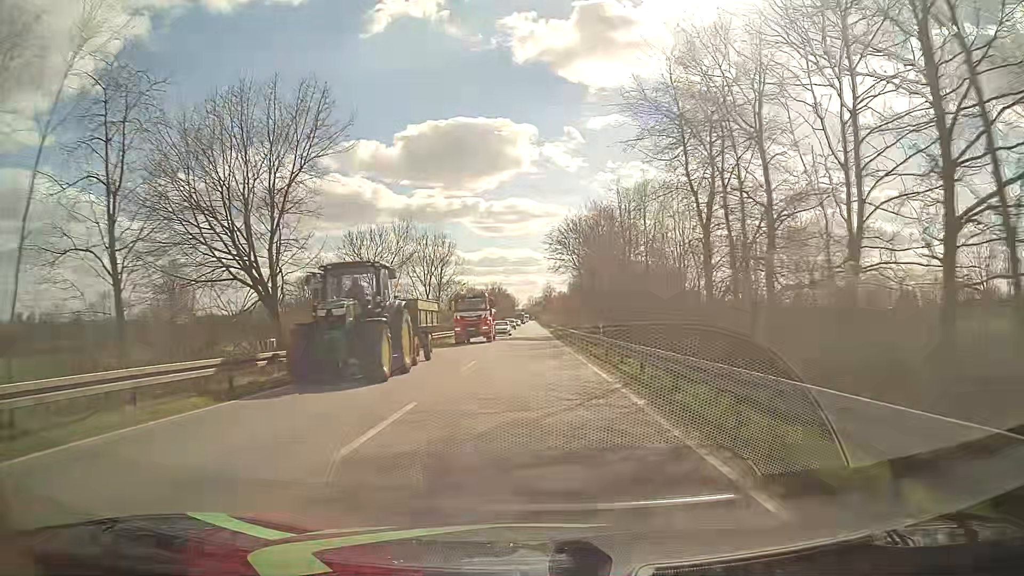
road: primary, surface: asphalt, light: Day
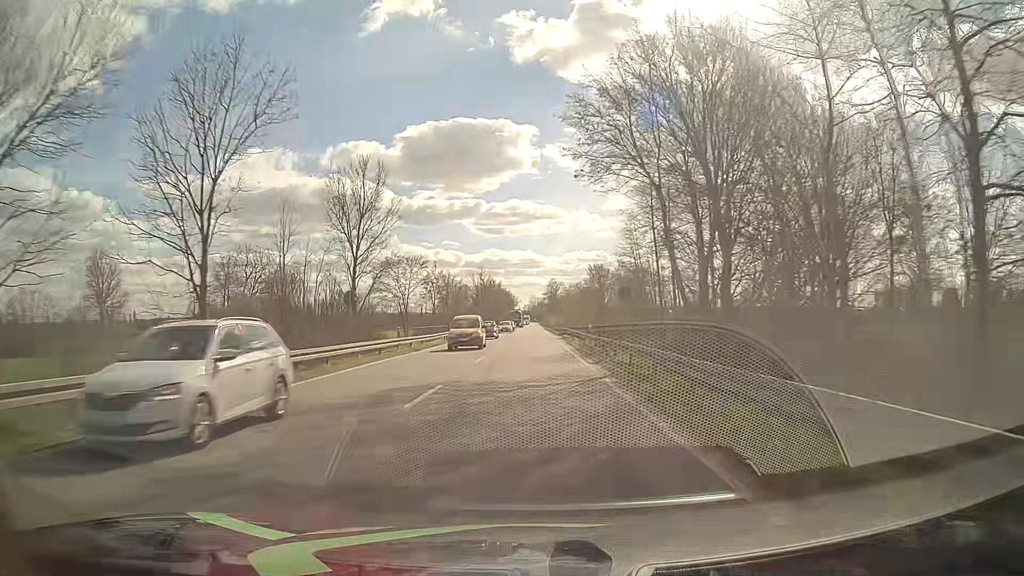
(-0.1, +45.1) m; 0°
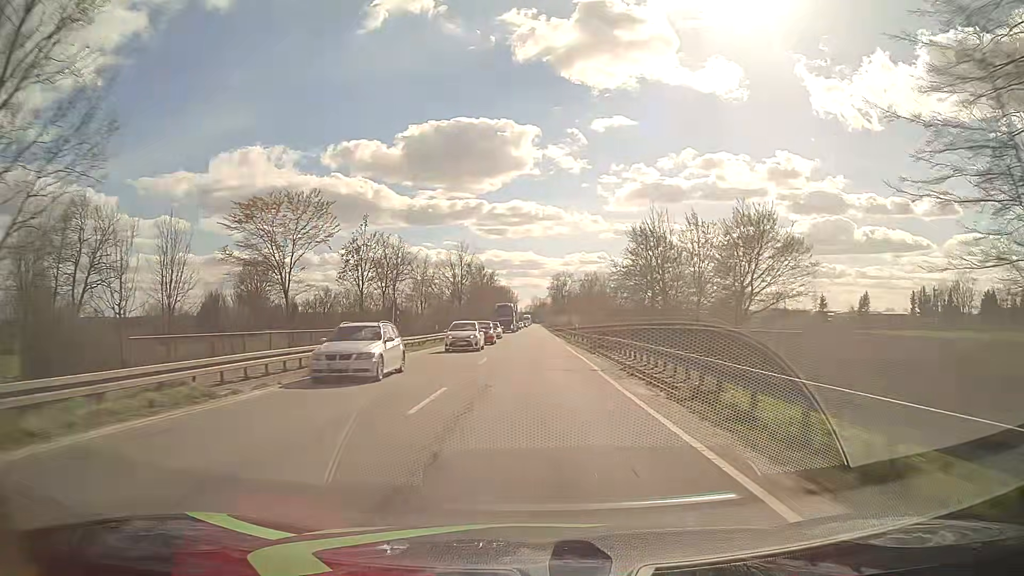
(0.0, +36.8) m; 0°
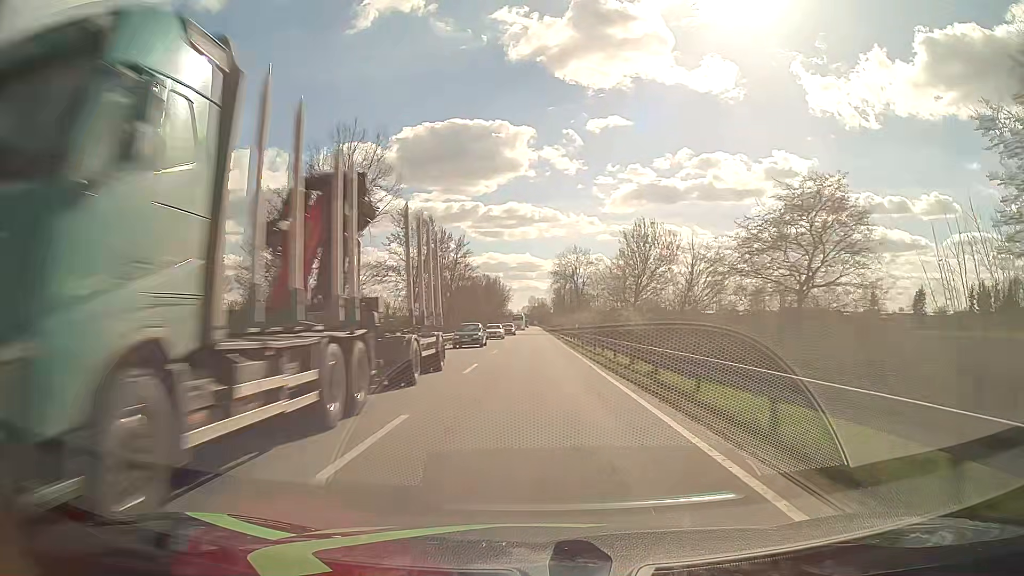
(+0.1, +52.9) m; 0°
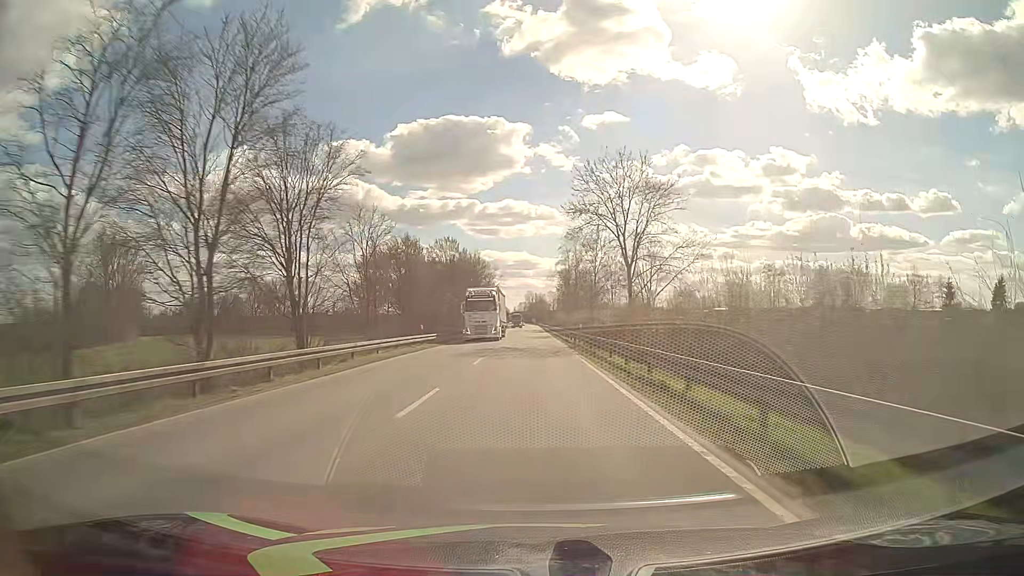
(-0.1, +56.9) m; 0°
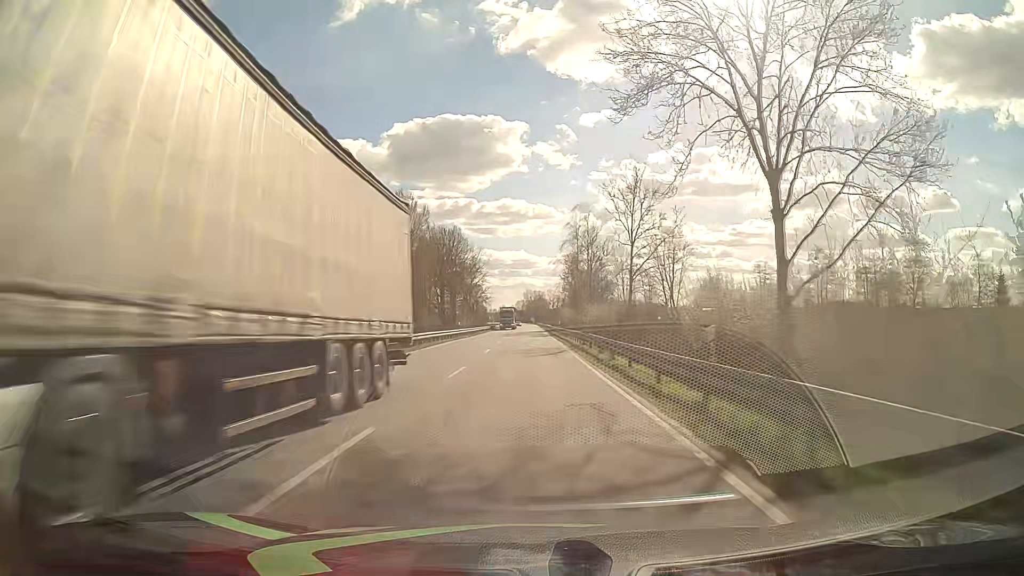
(-0.1, +29.9) m; 0°
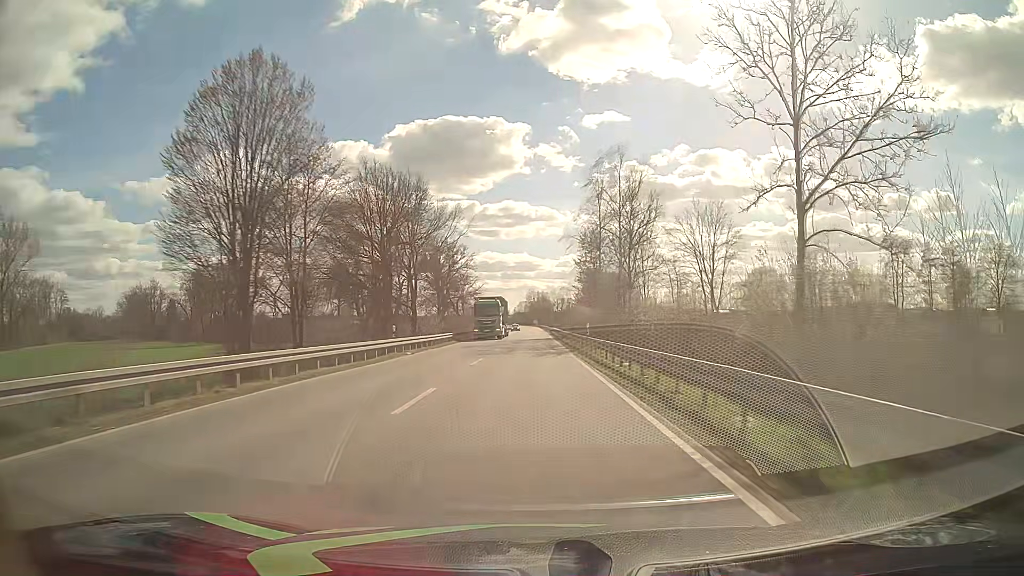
(-0.1, +30.4) m; 0°
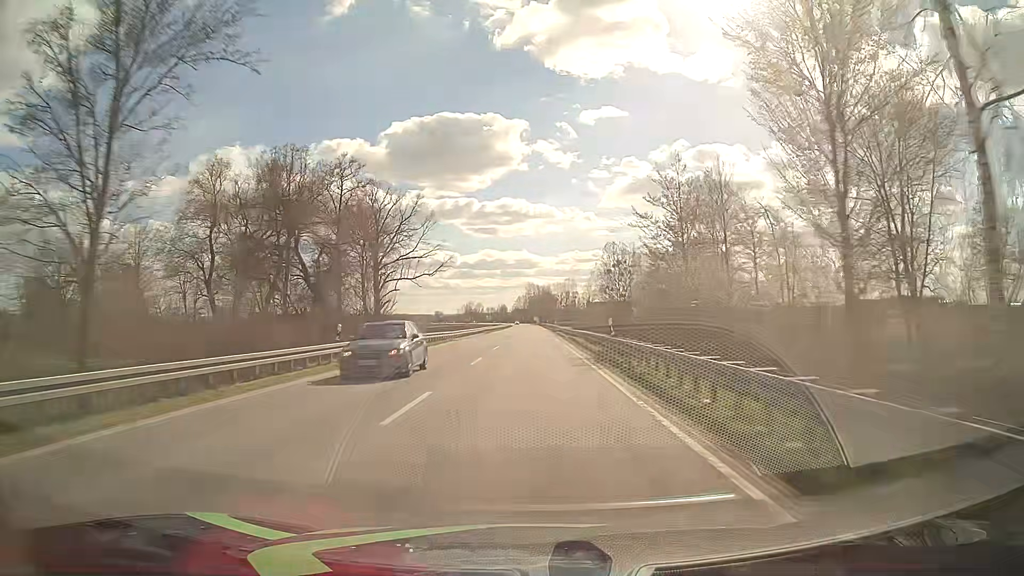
(0.0, +61.7) m; 0°
(0, +10) (0, +20) (0, +30) (0, +40) (0, +50) (0, +60) (0, +70) (0, +80) (0, +90) (0, +100) m
